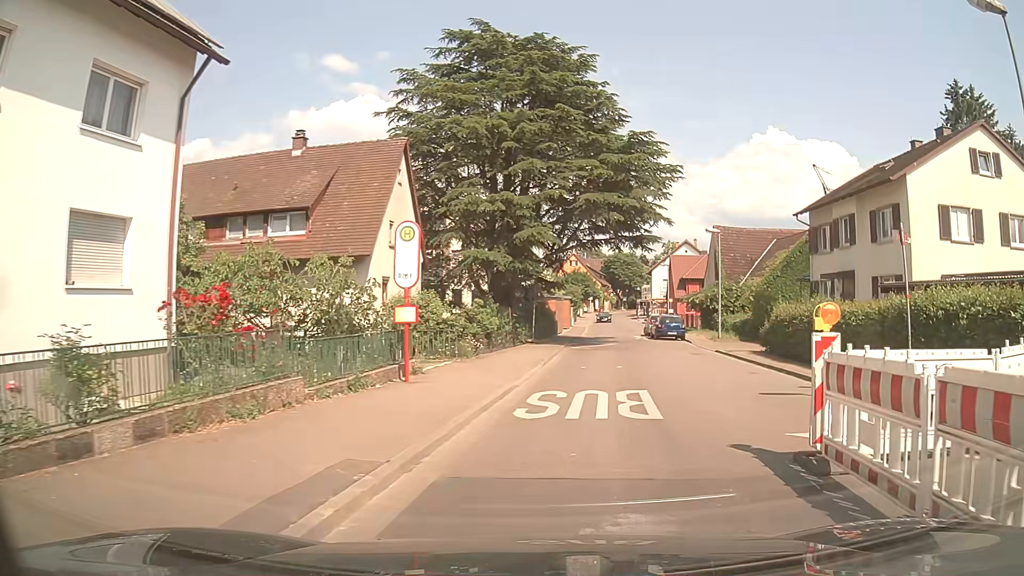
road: tertiary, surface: asphalt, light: Day
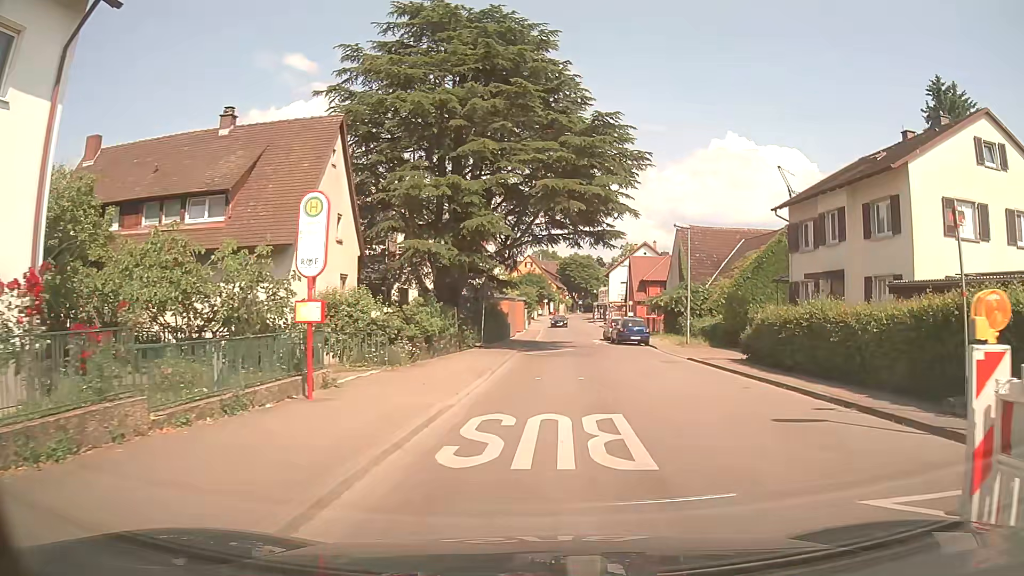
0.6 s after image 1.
(+0.1, +3.3) m; +5°
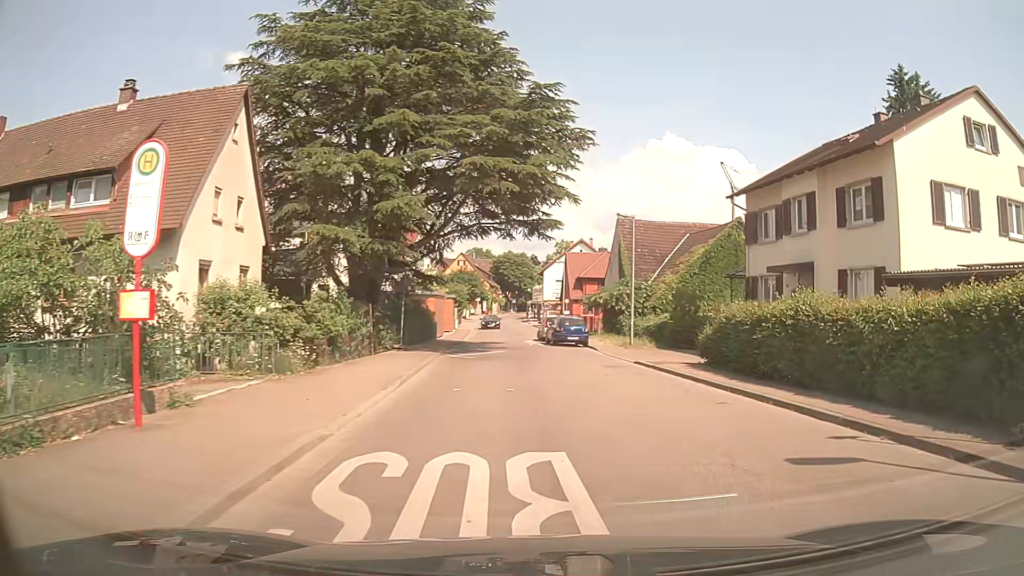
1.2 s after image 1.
(+0.2, +3.2) m; +7°
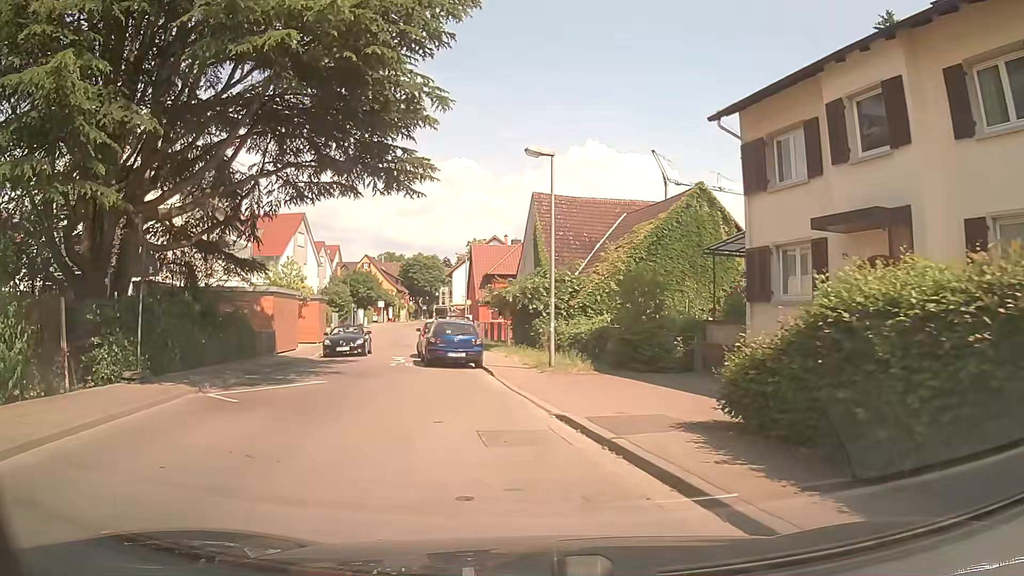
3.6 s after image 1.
(+1.1, +12.2) m; +4°
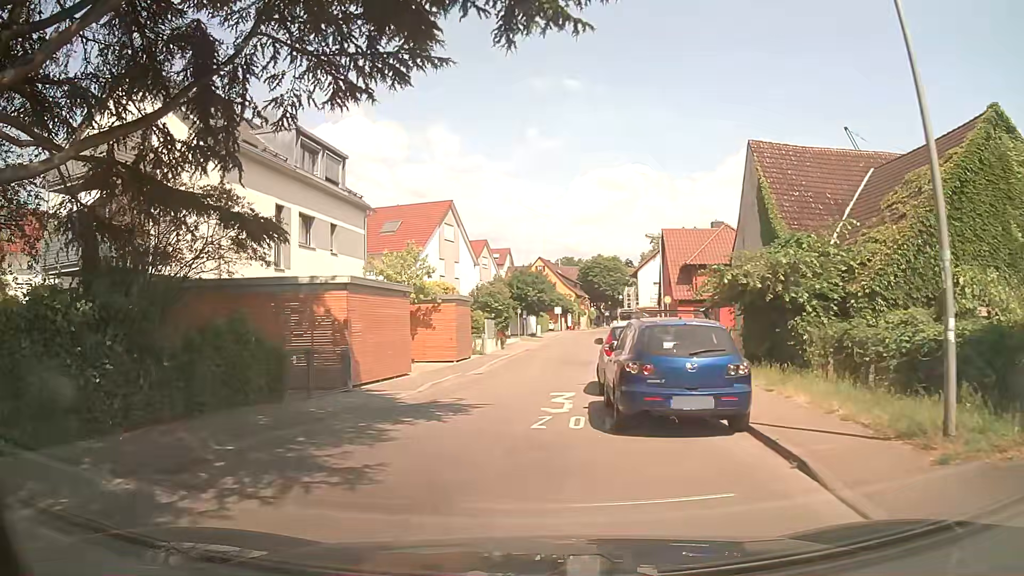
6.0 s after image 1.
(-1.6, +11.9) m; -15°
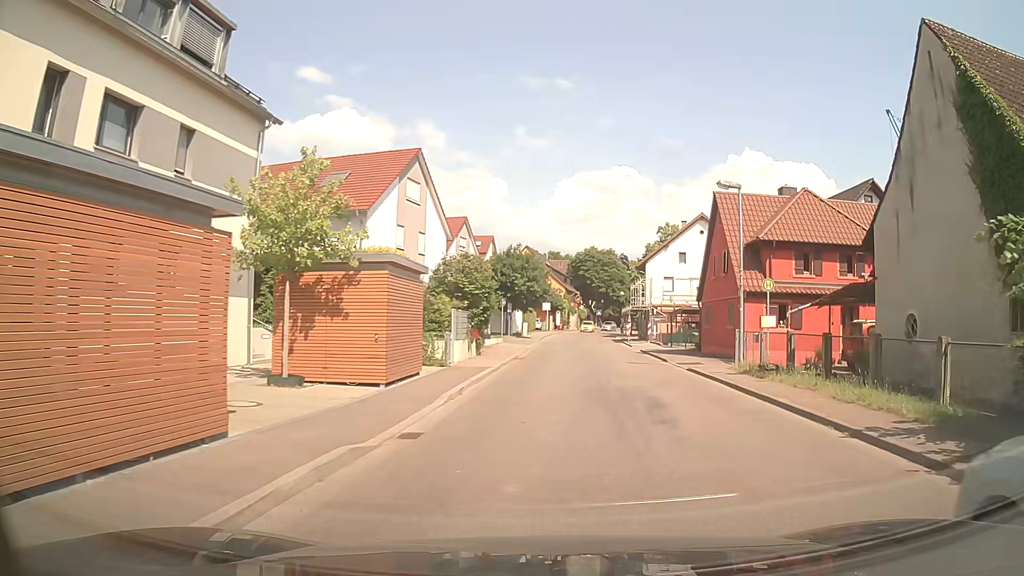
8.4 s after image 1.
(-0.7, +14.1) m; +1°
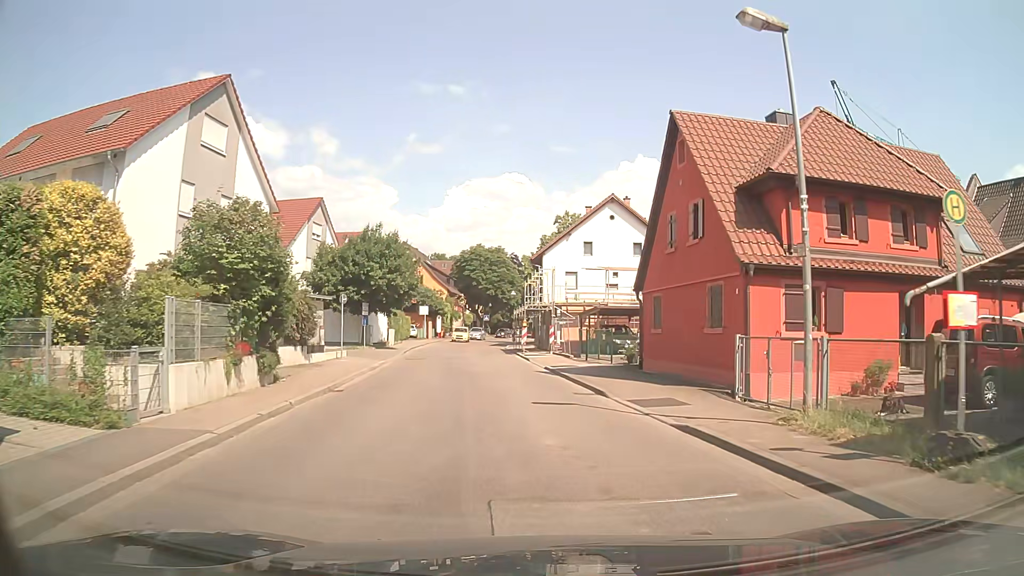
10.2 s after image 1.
(+1.3, +13.0) m; +9°
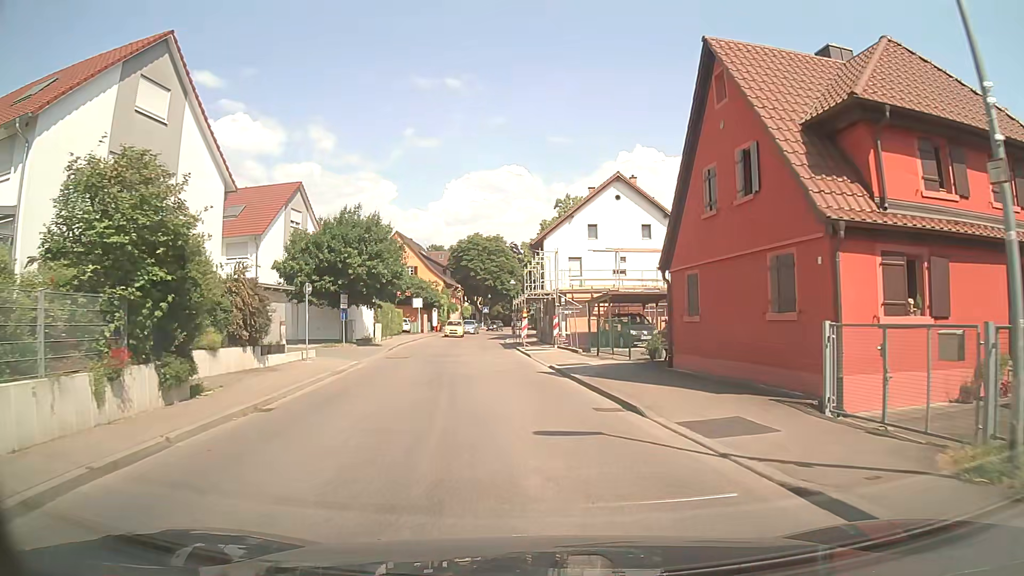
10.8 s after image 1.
(0.0, +4.6) m; 0°
(0, +10) (-1, +20) (-2, +30) (-3, +40) (-3, +50) (-4, +60) (-3, +70) (-3, +80) (-1, +90) (+1, +100) m
